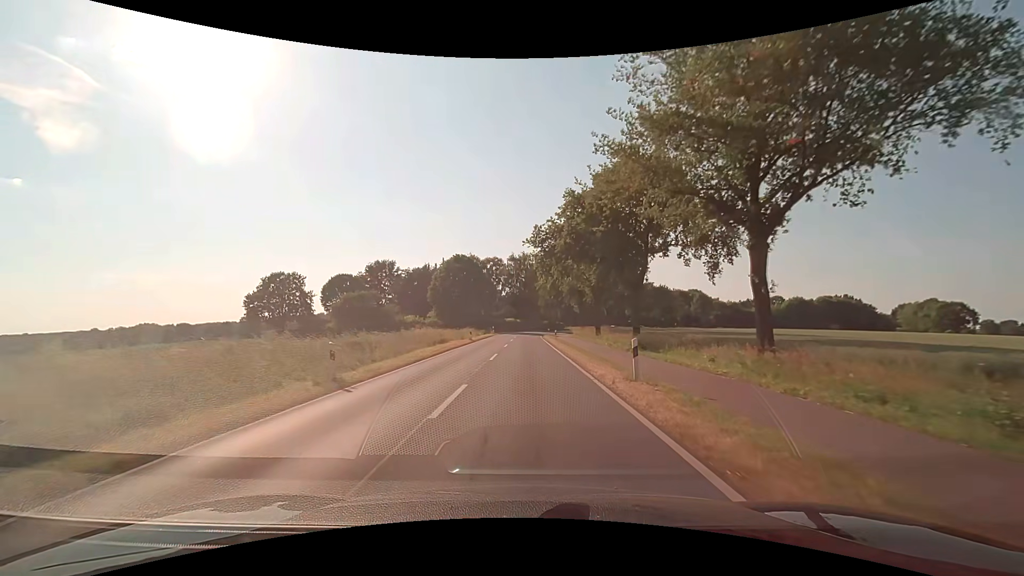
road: secondary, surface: asphalt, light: Day
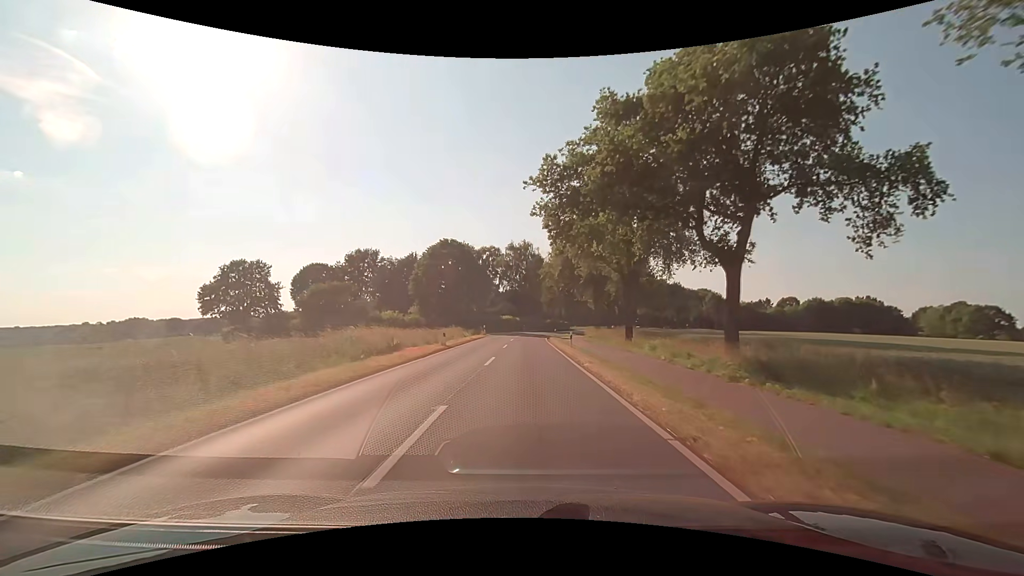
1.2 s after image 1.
(+0.3, +15.5) m; +1°
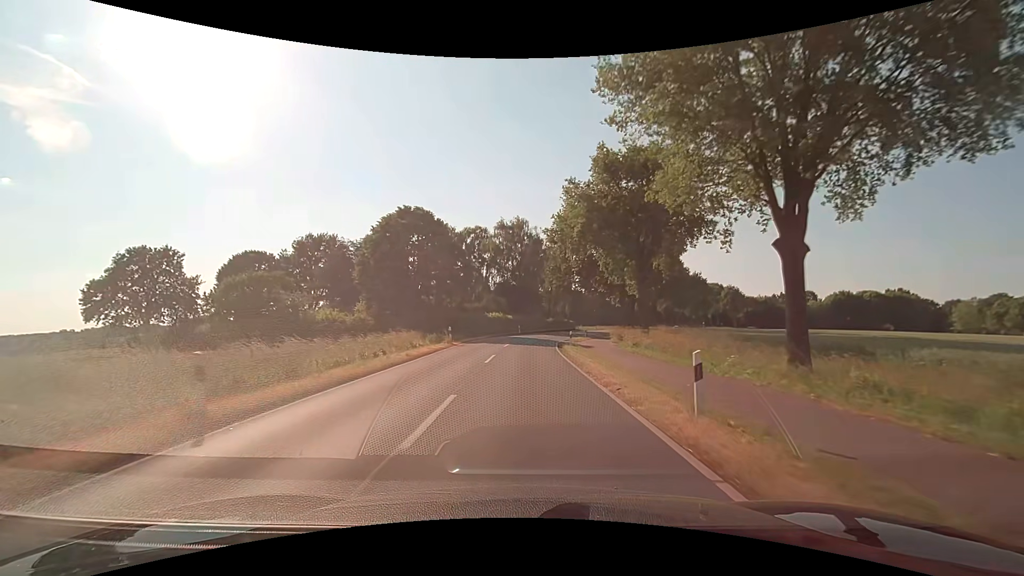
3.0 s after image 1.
(+0.2, +23.3) m; +1°
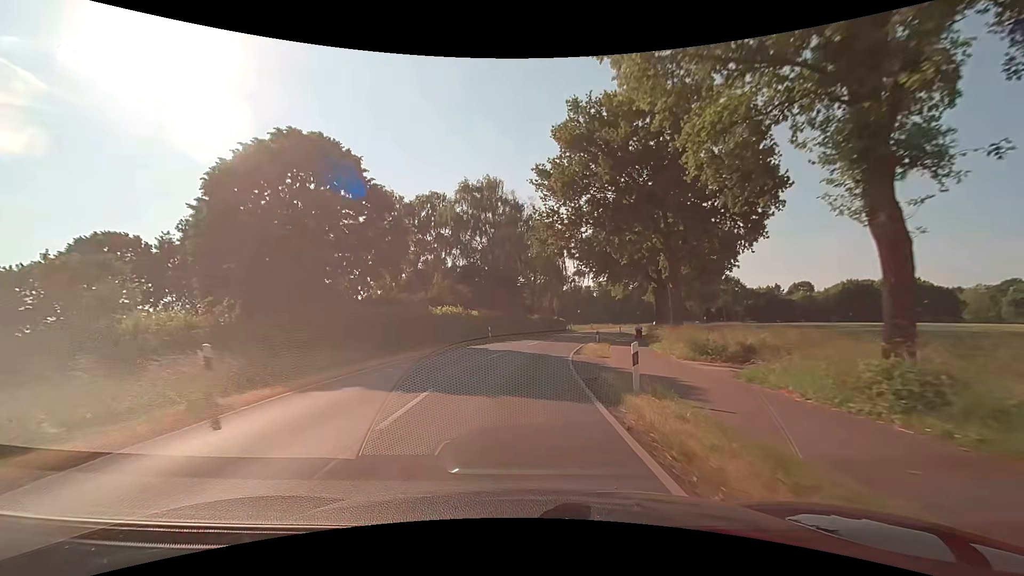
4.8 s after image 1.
(+0.4, +23.3) m; +2°
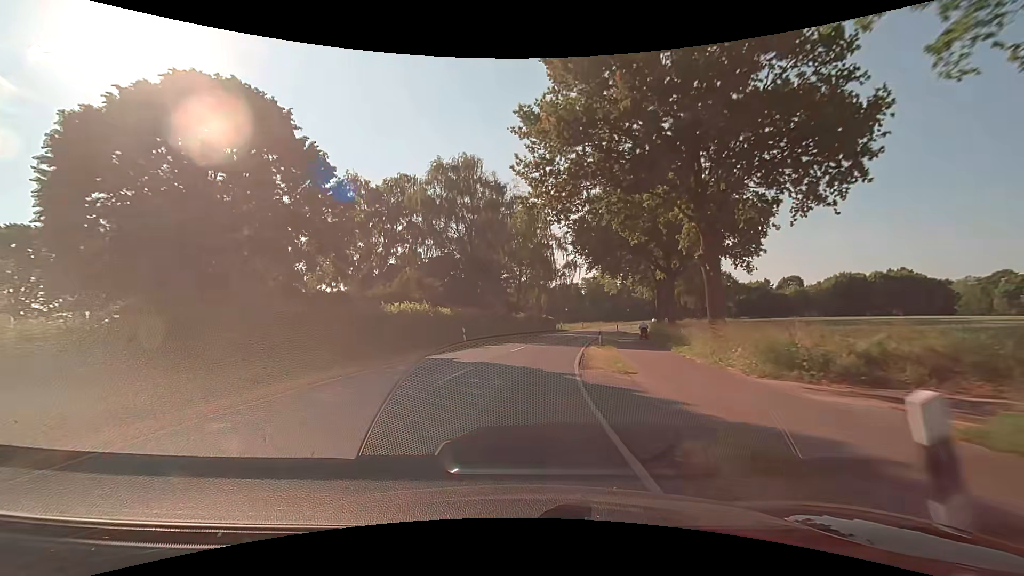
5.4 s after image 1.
(+0.1, +7.8) m; +1°
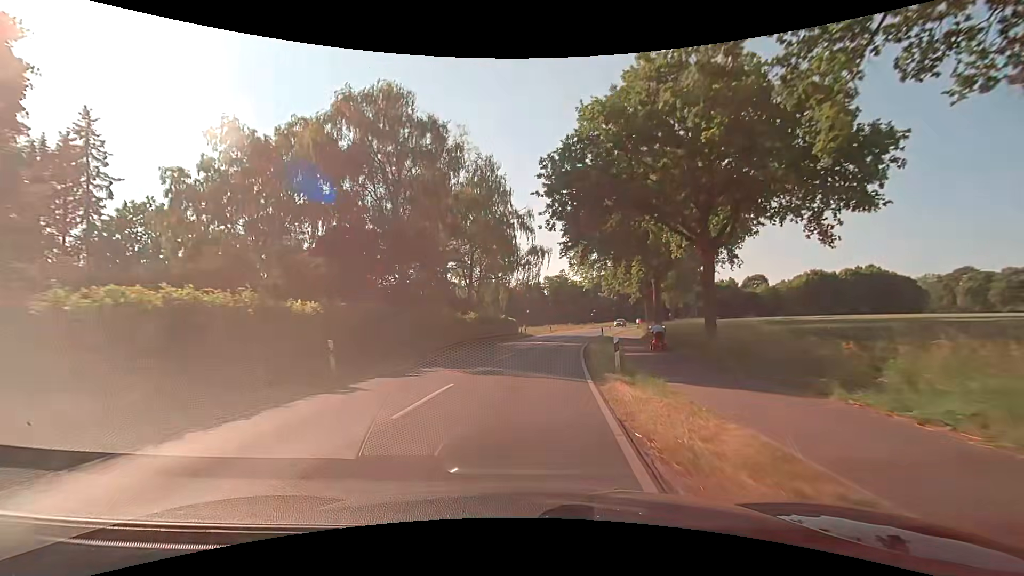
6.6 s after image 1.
(+0.6, +15.5) m; +5°
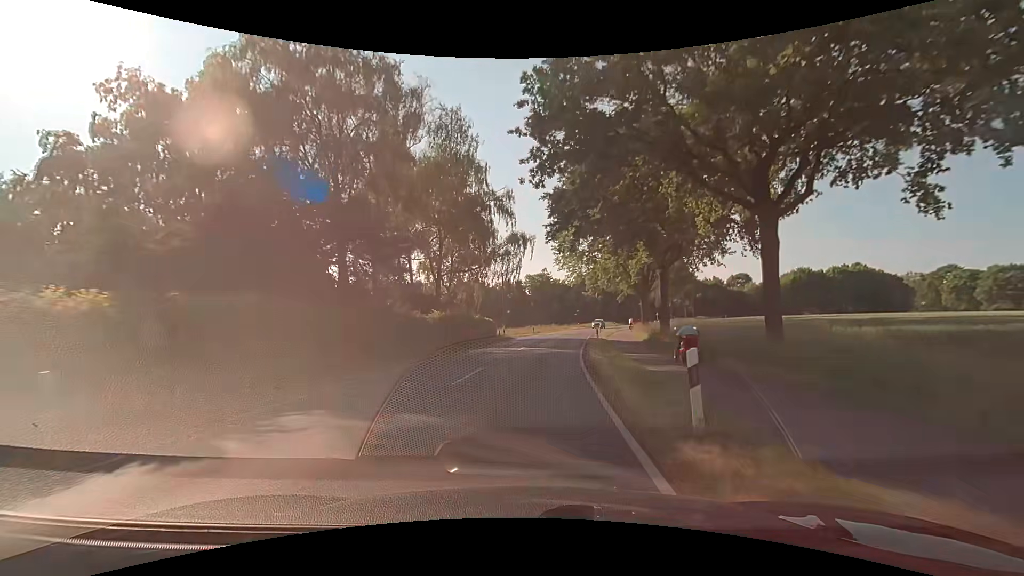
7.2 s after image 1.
(+0.1, +7.8) m; +1°
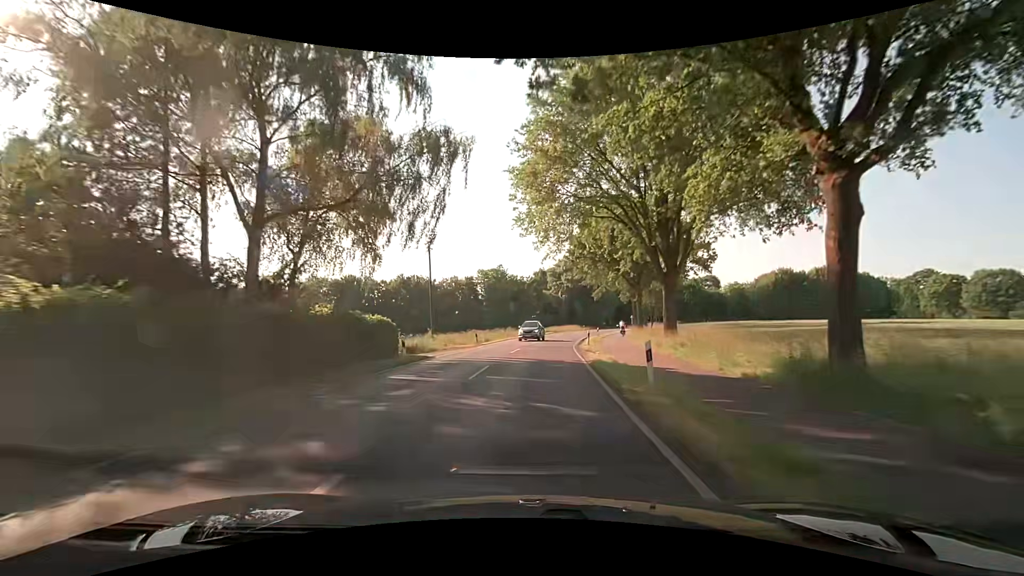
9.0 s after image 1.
(+1.3, +23.3) m; +6°
(0, +10) (+1, +20) (+1, +30) (+3, +40) (+4, +50) (+6, +60) (+8, +69) (+11, +79) (+13, +89) (+16, +98) m
